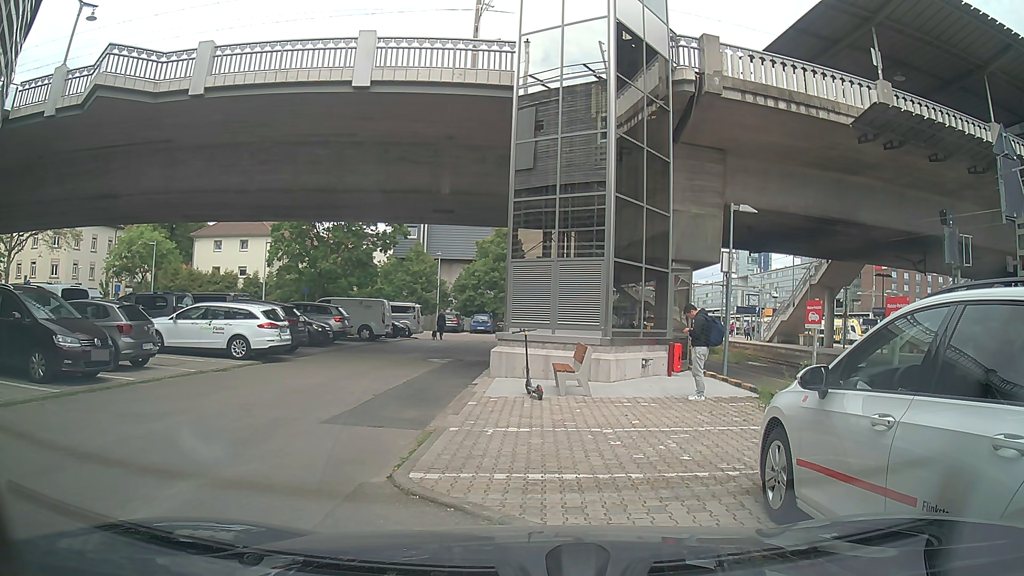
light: Day
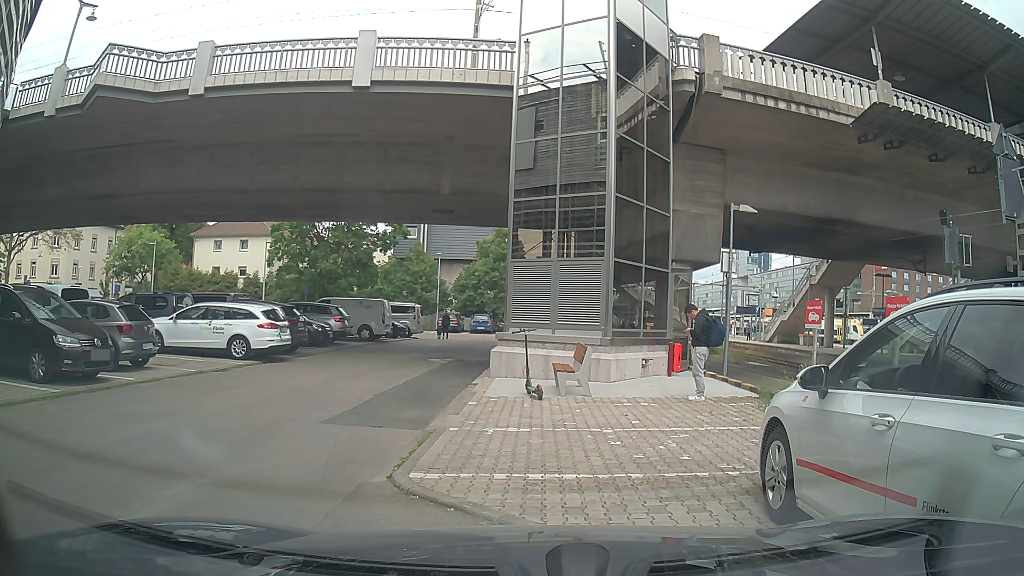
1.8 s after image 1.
(0.0, 0.0) m; 0°
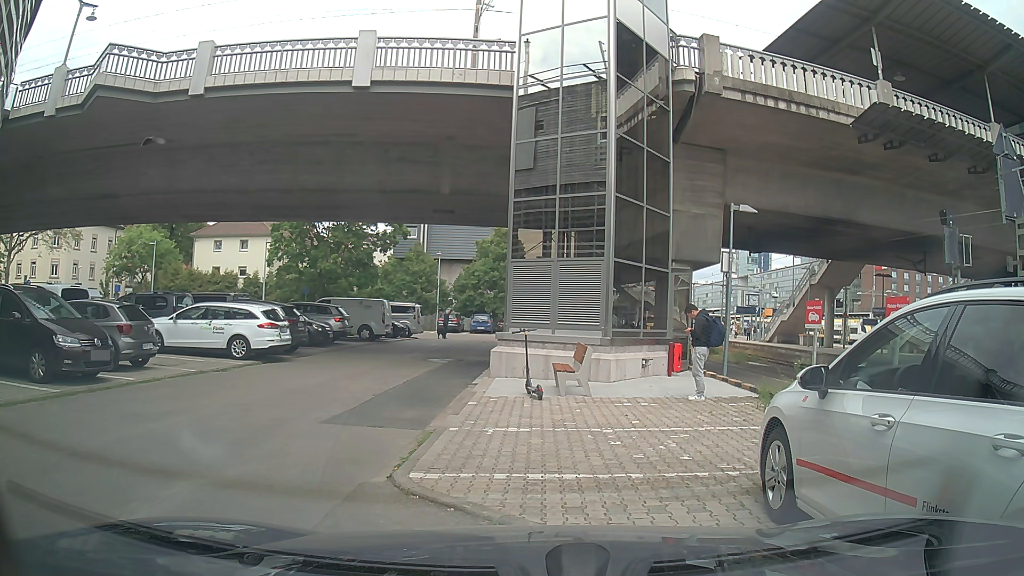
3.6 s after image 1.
(0.0, 0.0) m; 0°
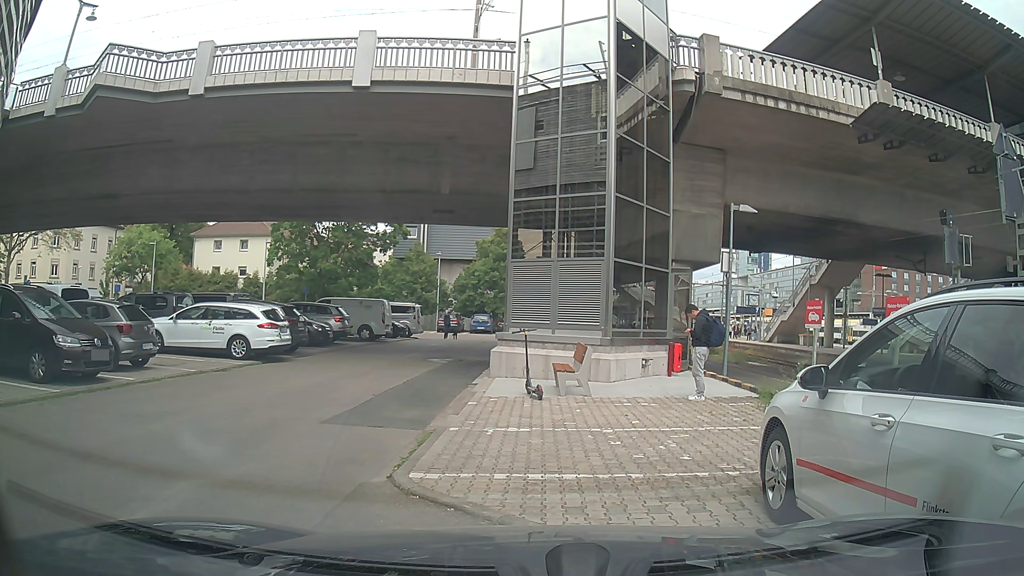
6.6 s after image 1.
(0.0, 0.0) m; 0°
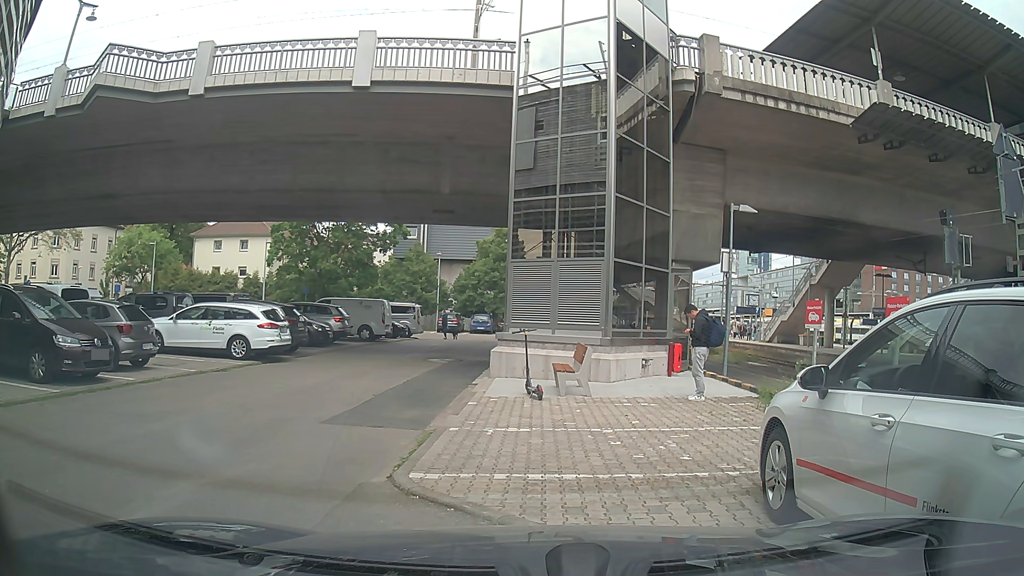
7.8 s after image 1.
(0.0, 0.0) m; 0°
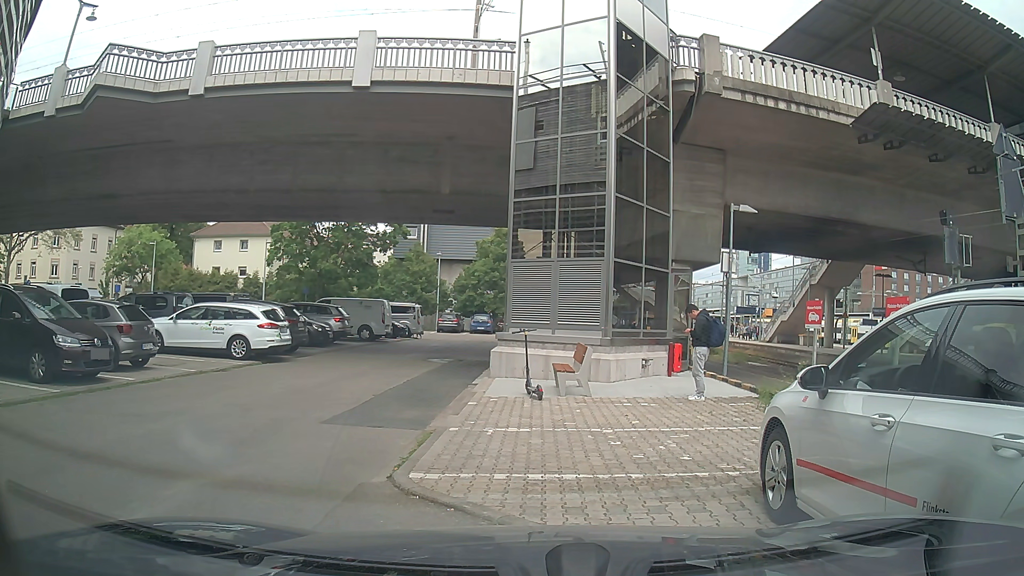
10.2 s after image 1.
(0.0, 0.0) m; 0°
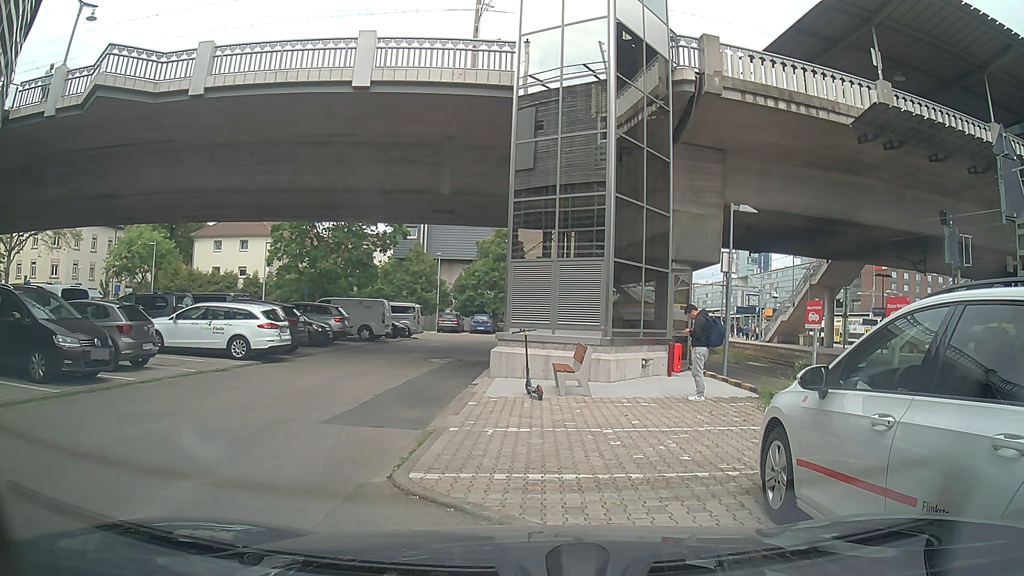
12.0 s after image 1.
(0.0, 0.0) m; 0°
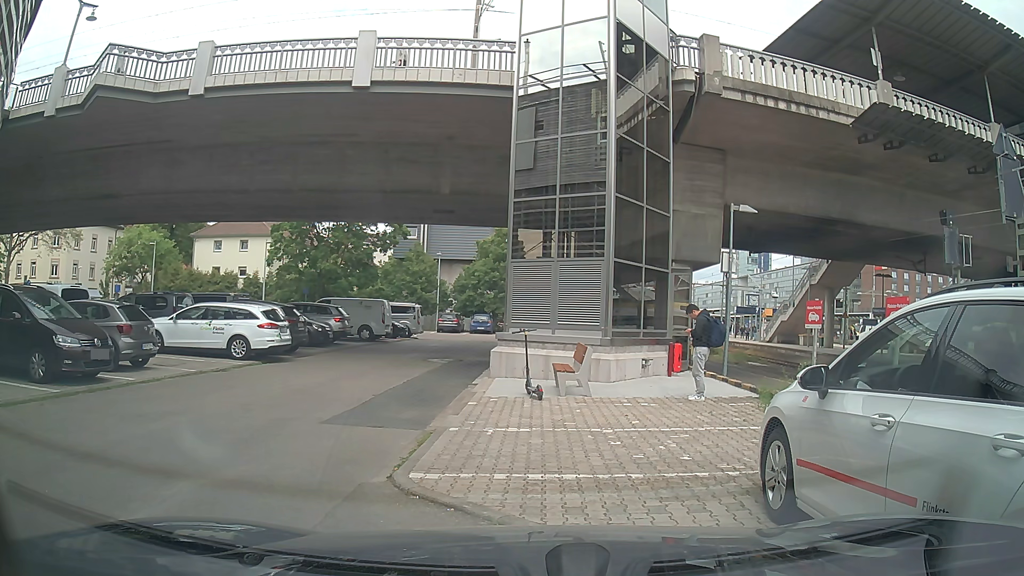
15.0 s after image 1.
(0.0, 0.0) m; 0°
